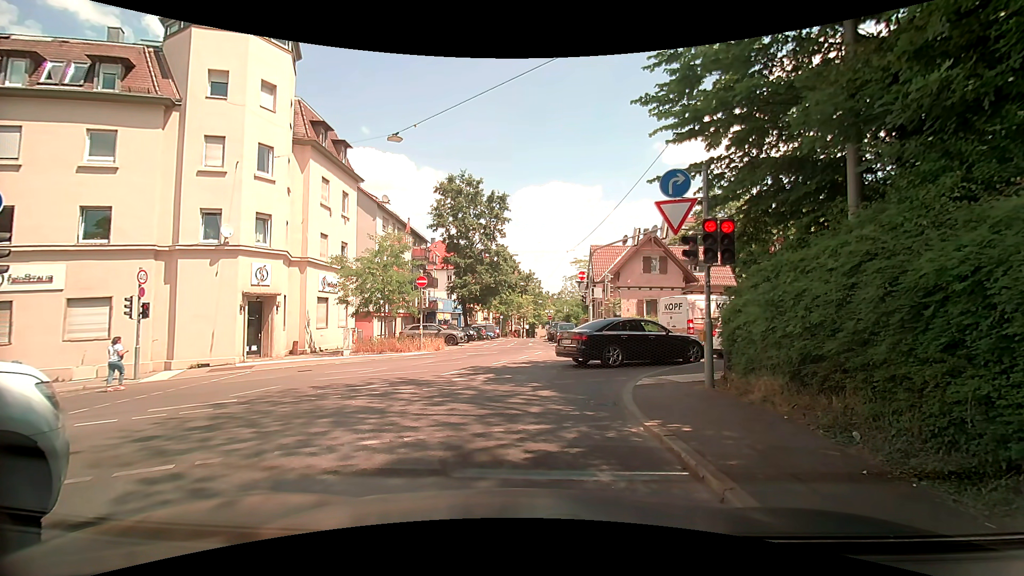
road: unclassified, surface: asphalt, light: Day
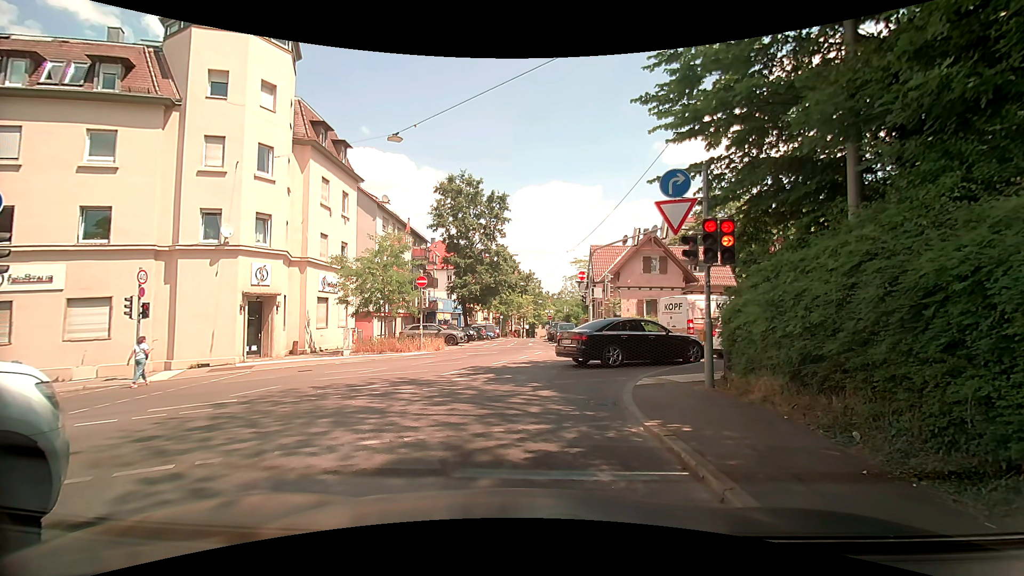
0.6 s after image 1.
(0.0, 0.0) m; 0°
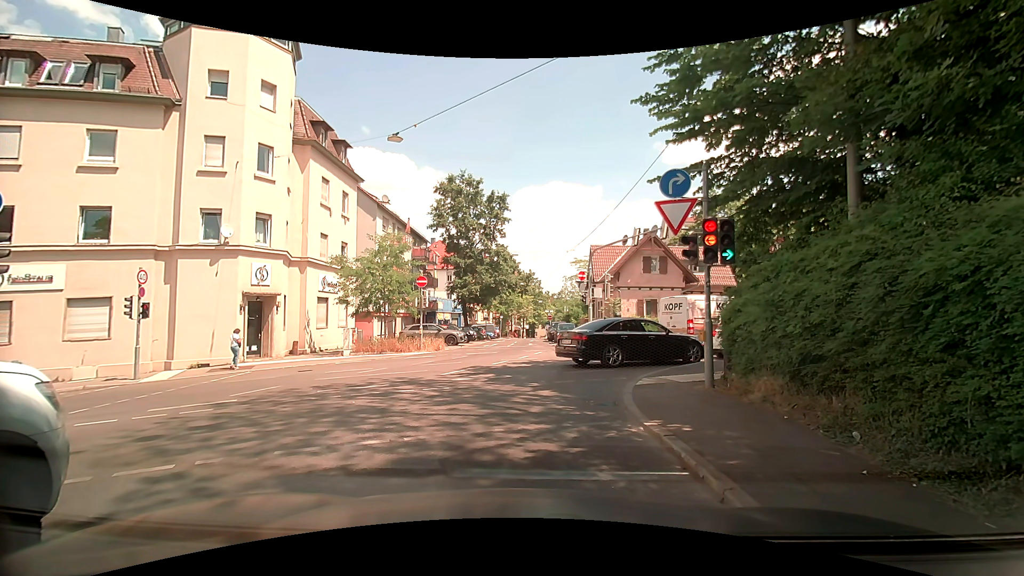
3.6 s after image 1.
(0.0, 0.0) m; 0°
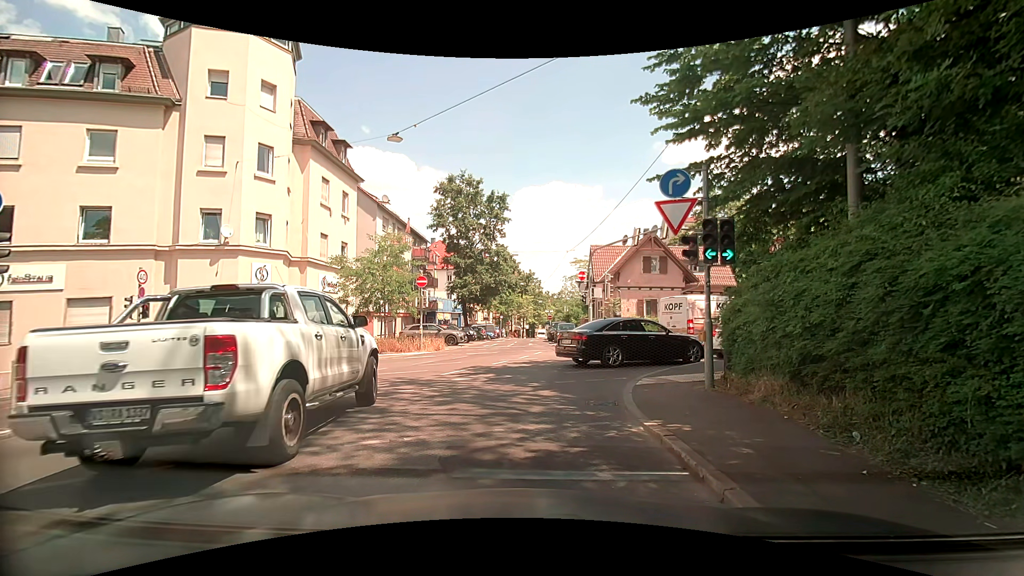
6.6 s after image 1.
(0.0, 0.0) m; 0°
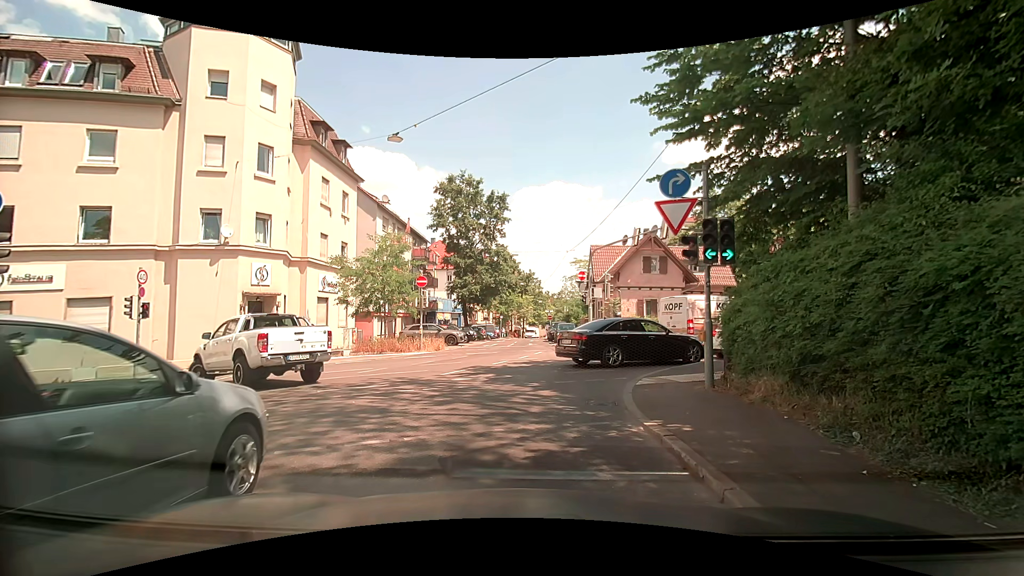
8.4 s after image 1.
(0.0, 0.0) m; 0°
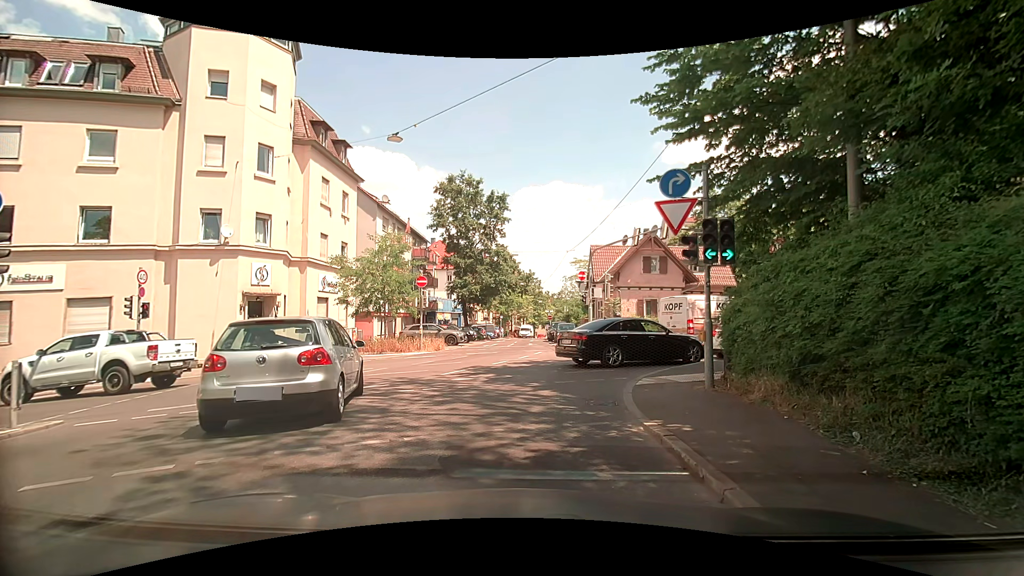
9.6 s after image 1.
(0.0, 0.0) m; 0°
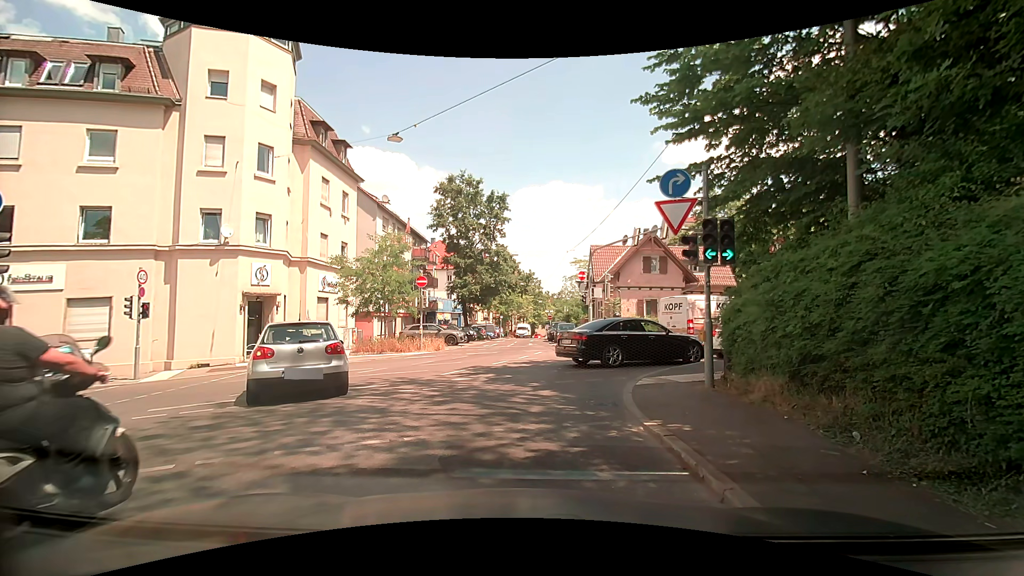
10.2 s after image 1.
(0.0, 0.0) m; 0°
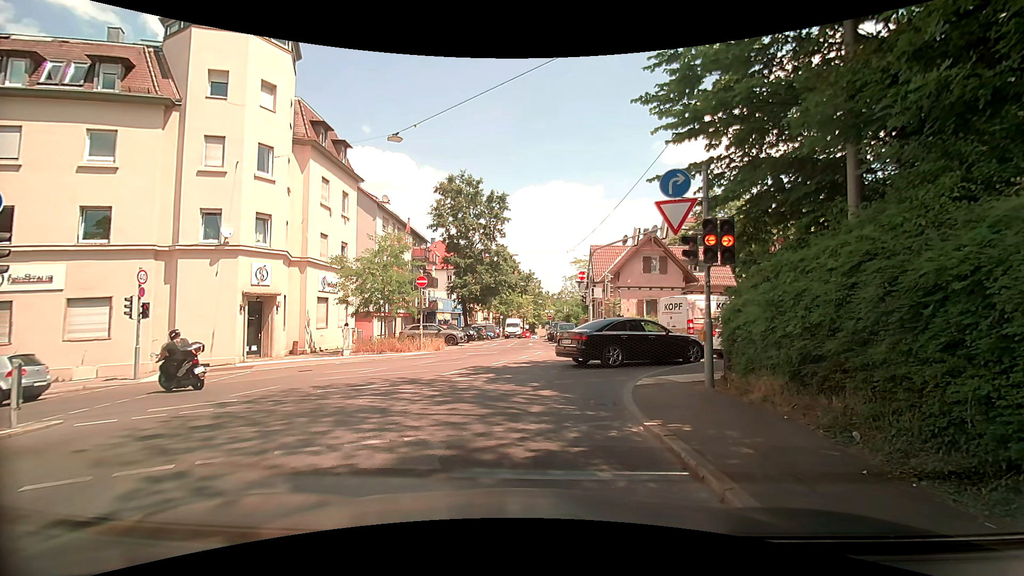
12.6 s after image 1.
(0.0, 0.0) m; 0°
